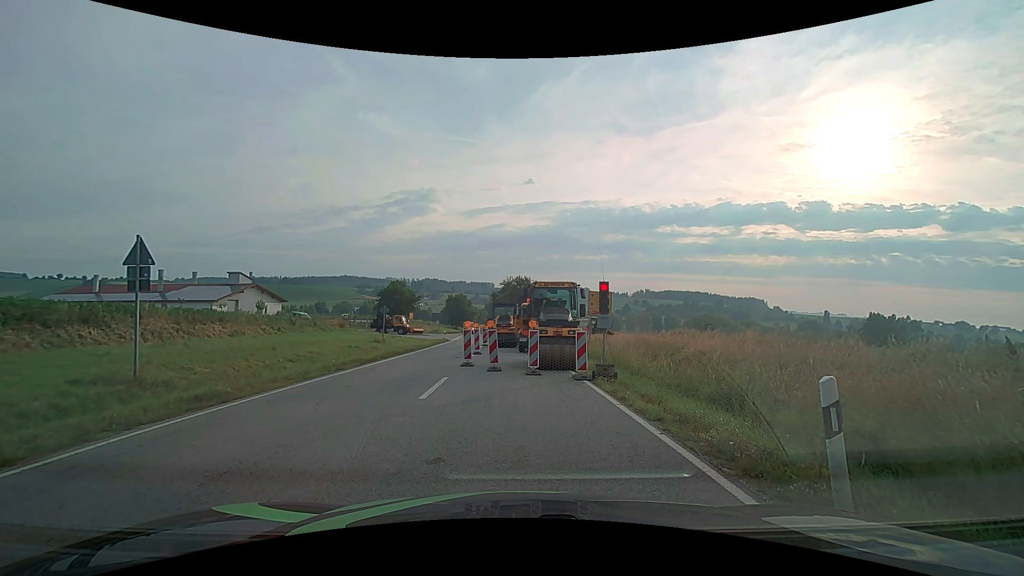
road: secondary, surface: asphalt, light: Day
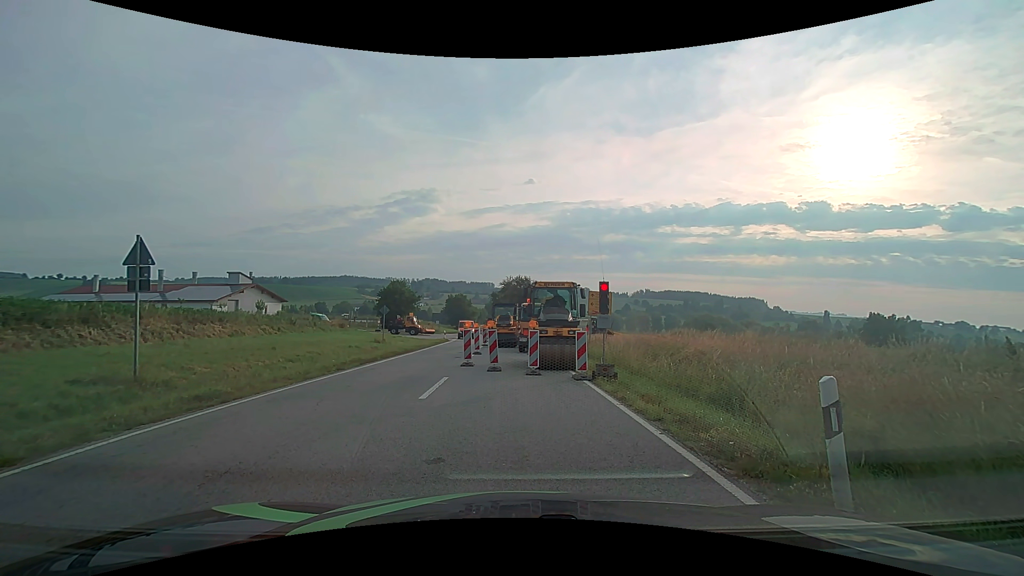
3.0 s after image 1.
(0.0, 0.0) m; 0°
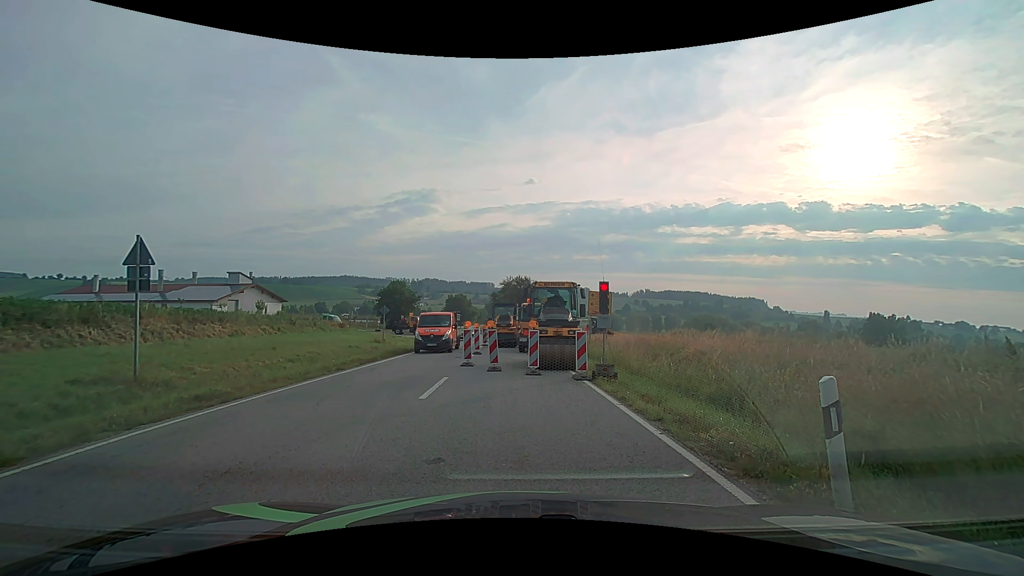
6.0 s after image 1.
(0.0, 0.0) m; 0°
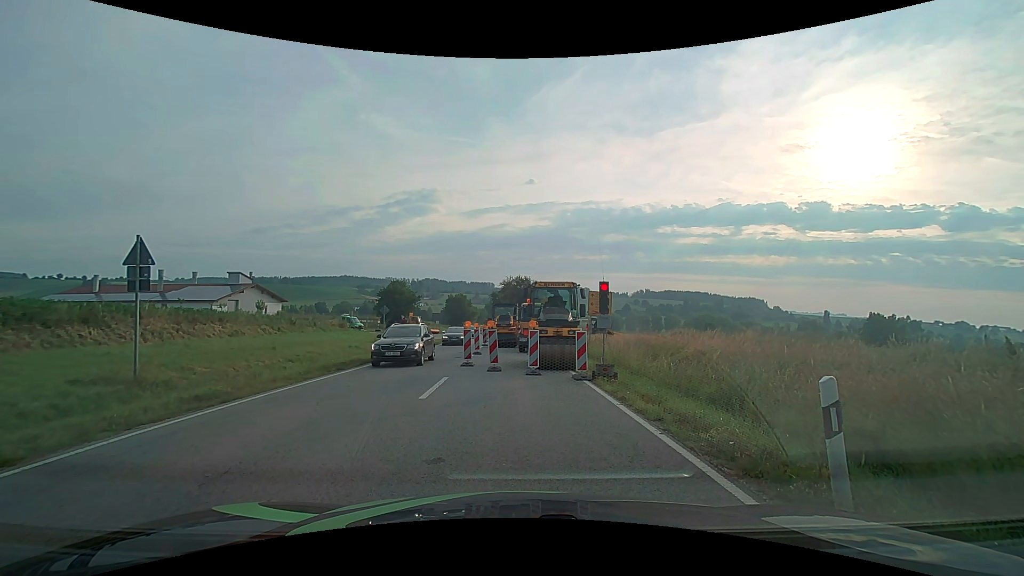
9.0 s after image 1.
(0.0, 0.0) m; 0°
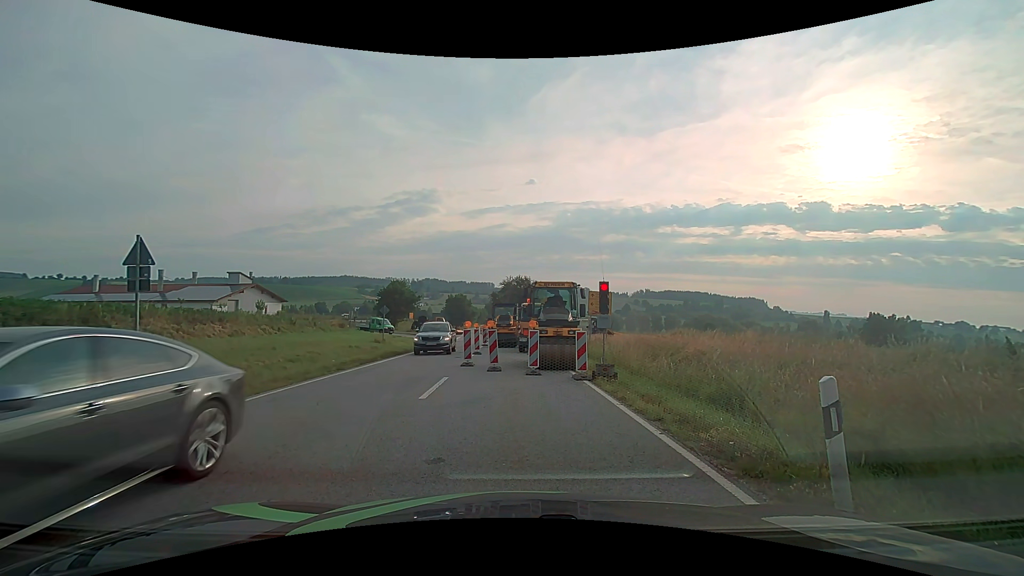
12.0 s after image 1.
(0.0, 0.0) m; 0°
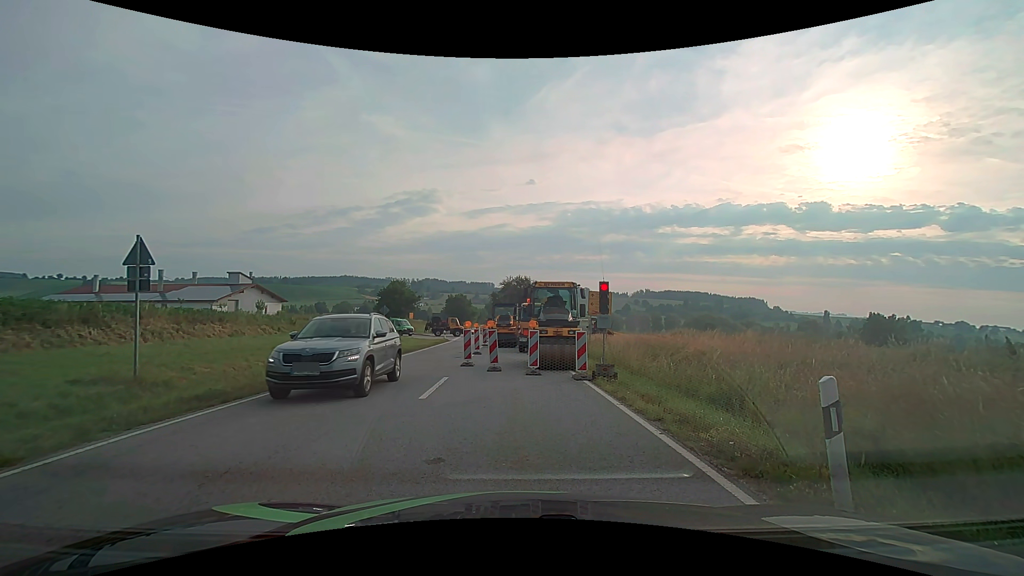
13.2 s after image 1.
(0.0, 0.0) m; 0°
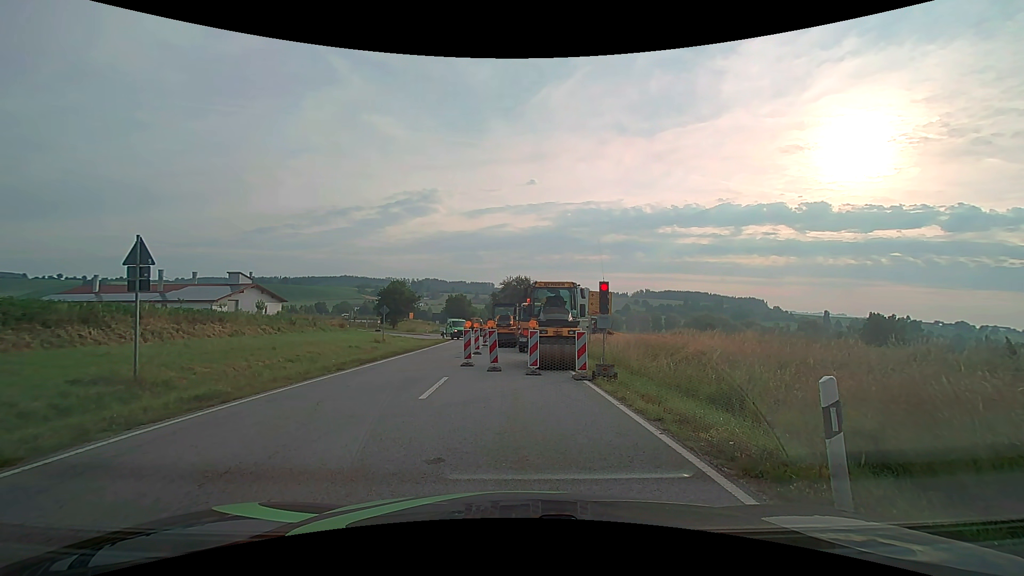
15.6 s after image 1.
(0.0, 0.0) m; 0°
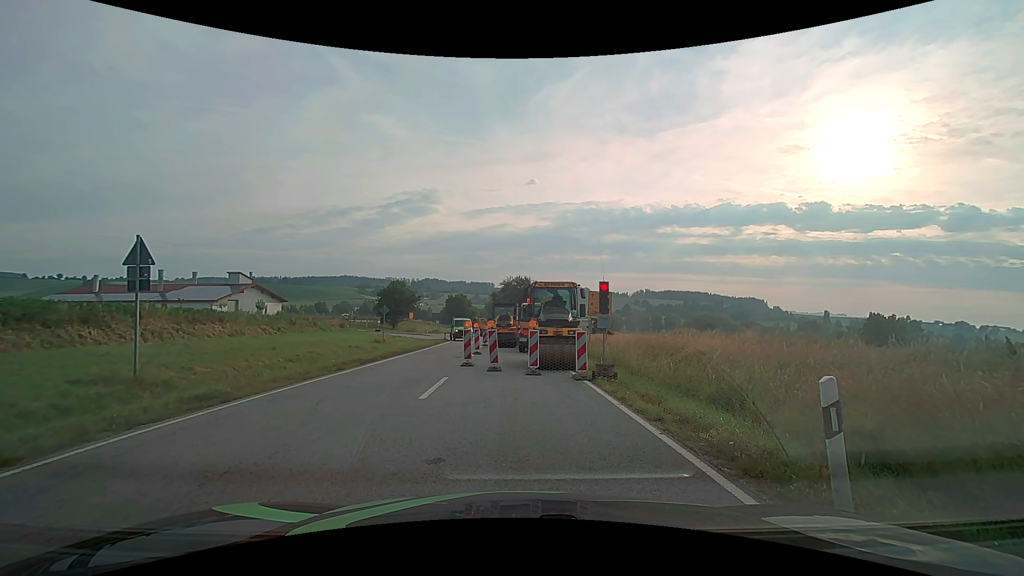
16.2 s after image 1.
(0.0, 0.0) m; 0°
(-2, +10) (-4, +19) (-5, +29) (-6, +39) (-6, +49) (-7, +59) (-8, +69) (-9, +79) (-10, +89) (-12, +99) m
